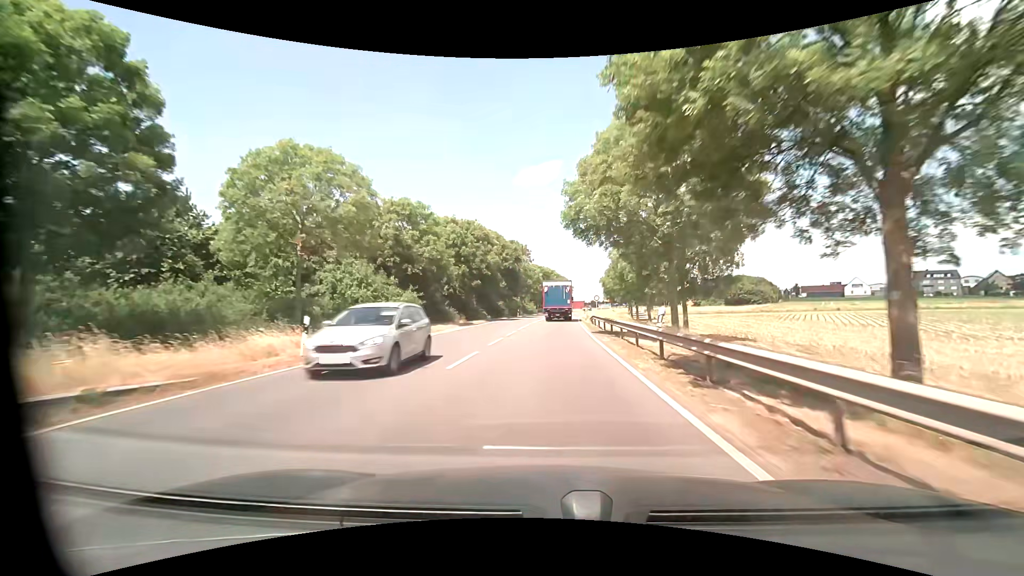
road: primary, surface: asphalt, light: Day
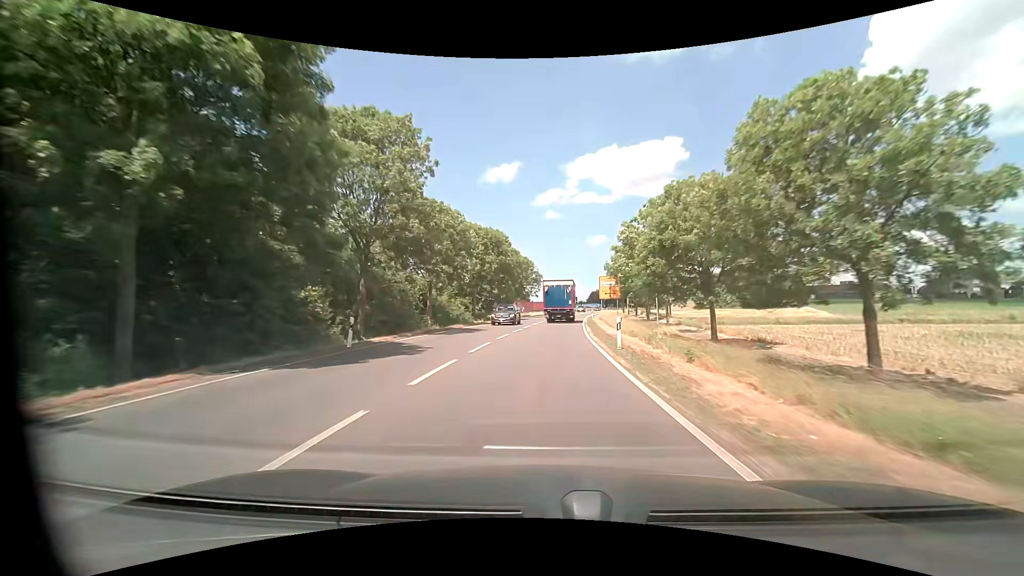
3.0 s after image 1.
(+1.7, +52.0) m; +4°
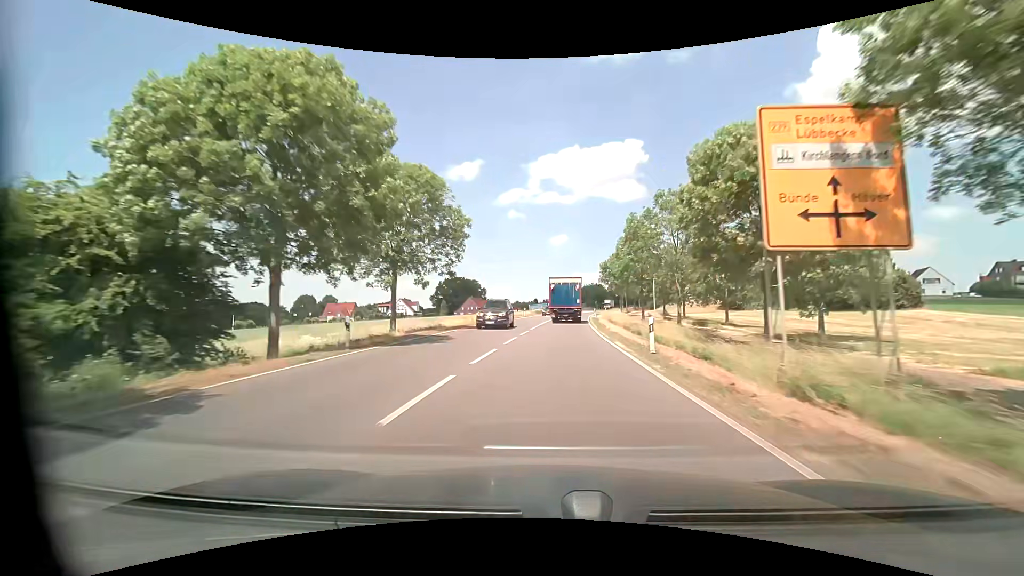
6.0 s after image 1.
(+2.3, +52.1) m; +5°
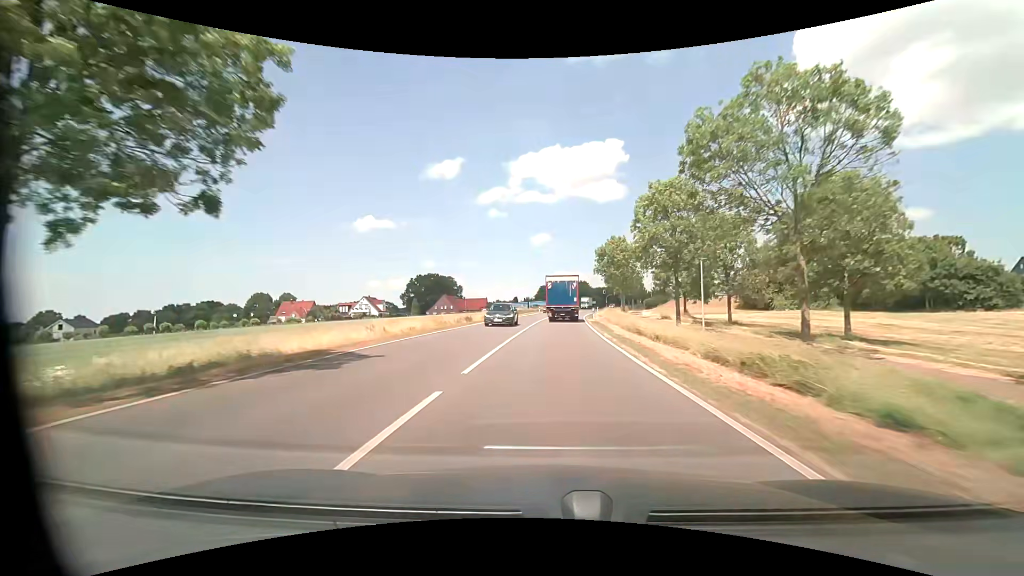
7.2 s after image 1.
(+0.4, +20.3) m; +2°
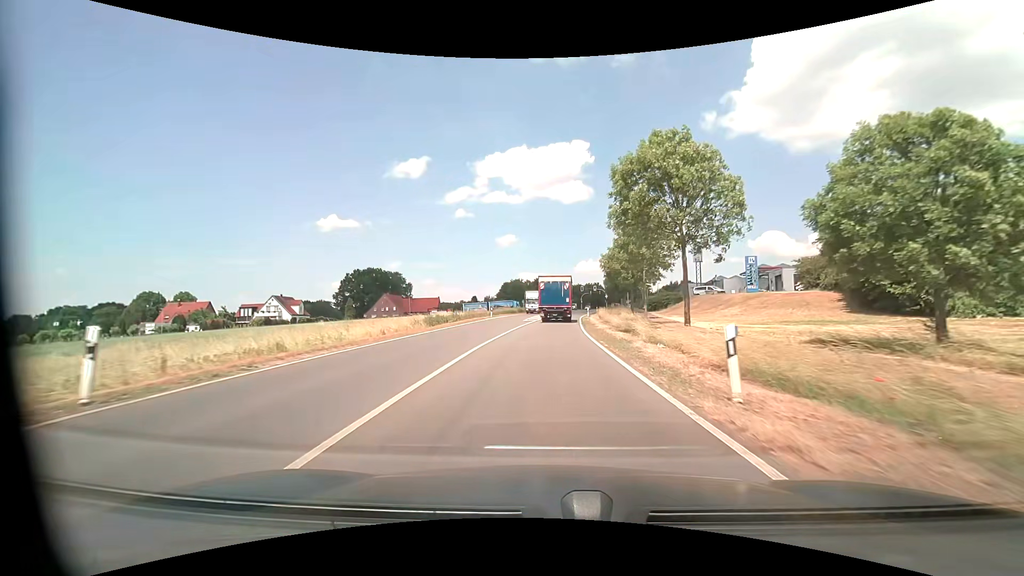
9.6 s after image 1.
(+1.1, +38.7) m; +3°
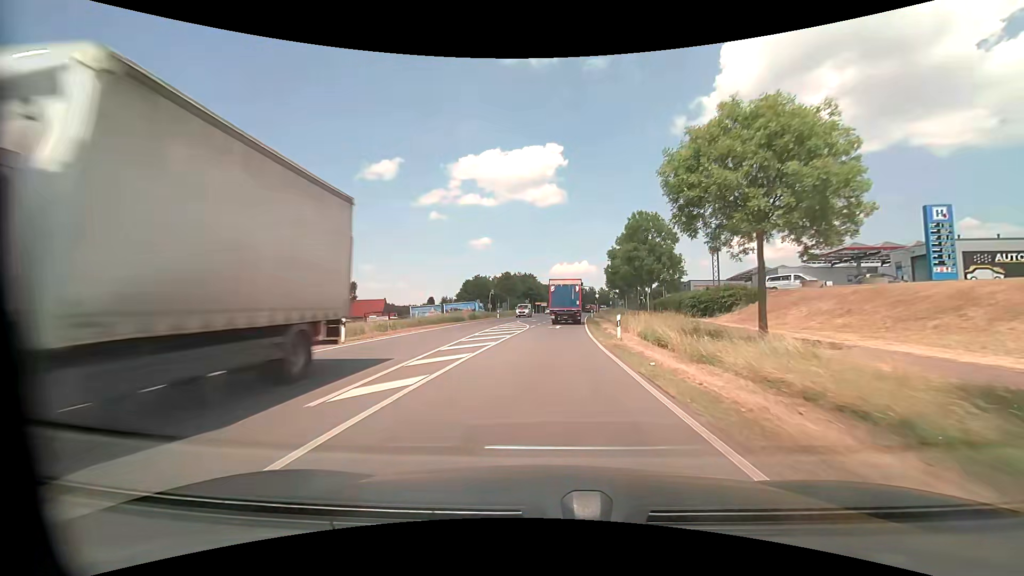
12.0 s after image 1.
(+1.1, +37.2) m; +3°
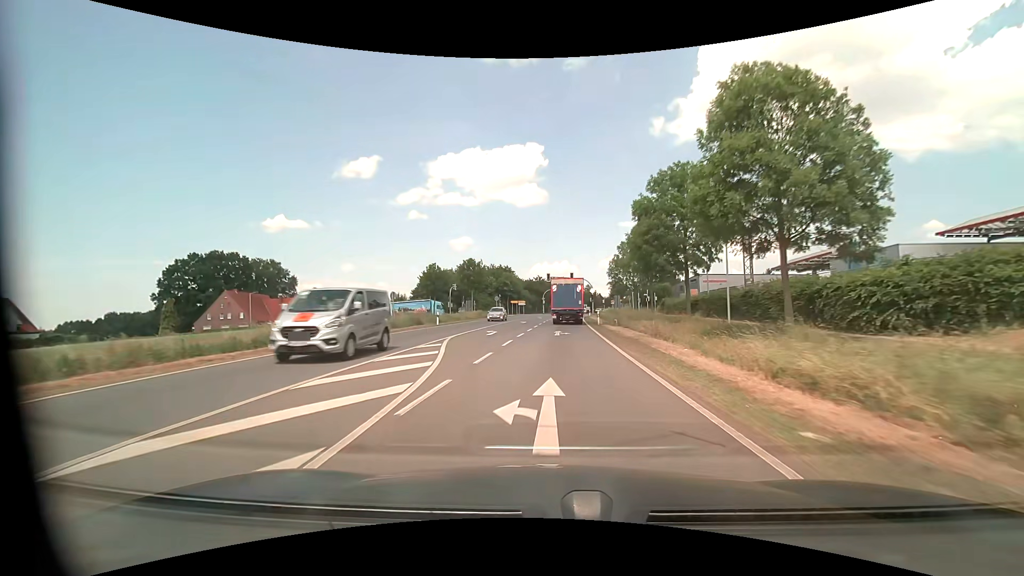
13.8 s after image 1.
(+0.6, +29.5) m; +2°
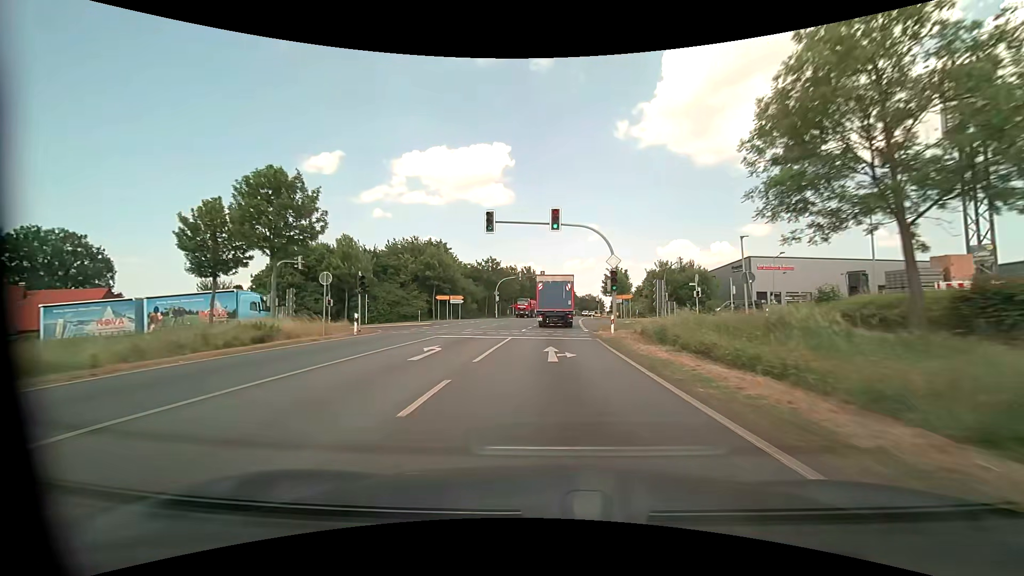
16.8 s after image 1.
(+1.8, +52.7) m; +4°
(0, +10) (0, +20) (0, +30) (+1, +40) (+2, +50) (+2, +60) (+3, +70) (+4, +80) (+5, +90) (+6, +100) m
